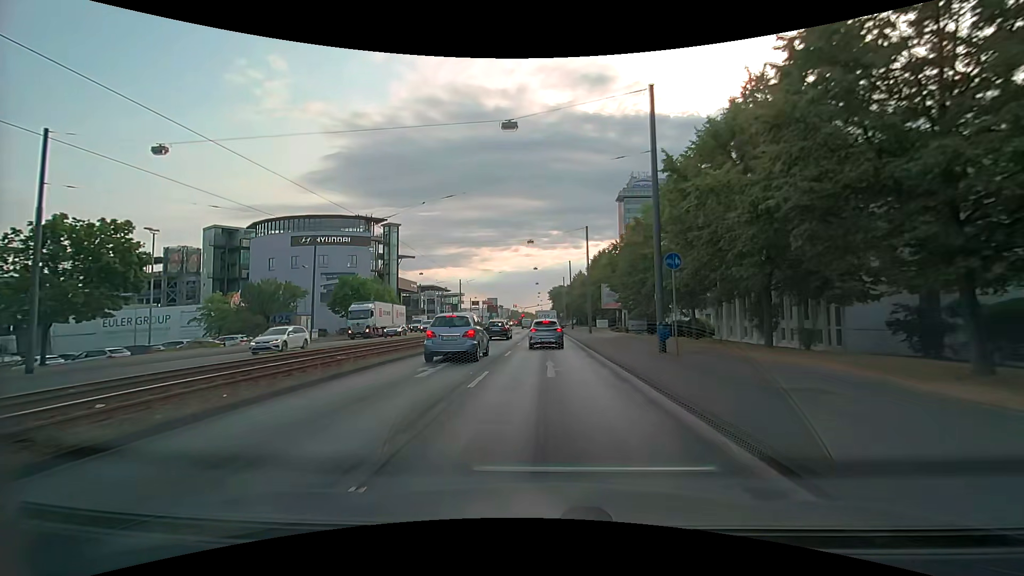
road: primary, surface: asphalt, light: Day
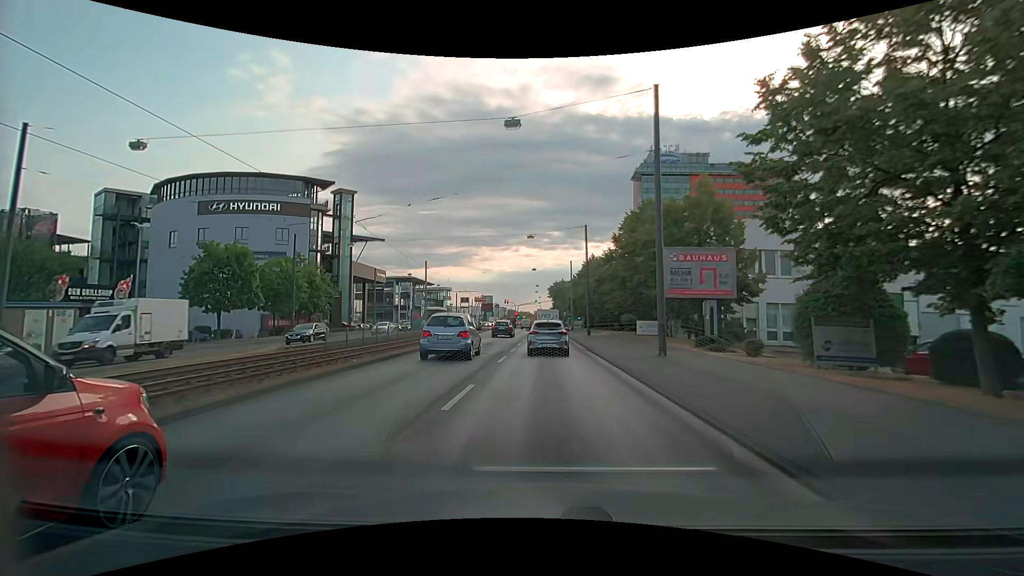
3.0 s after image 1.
(+0.4, +29.6) m; +1°
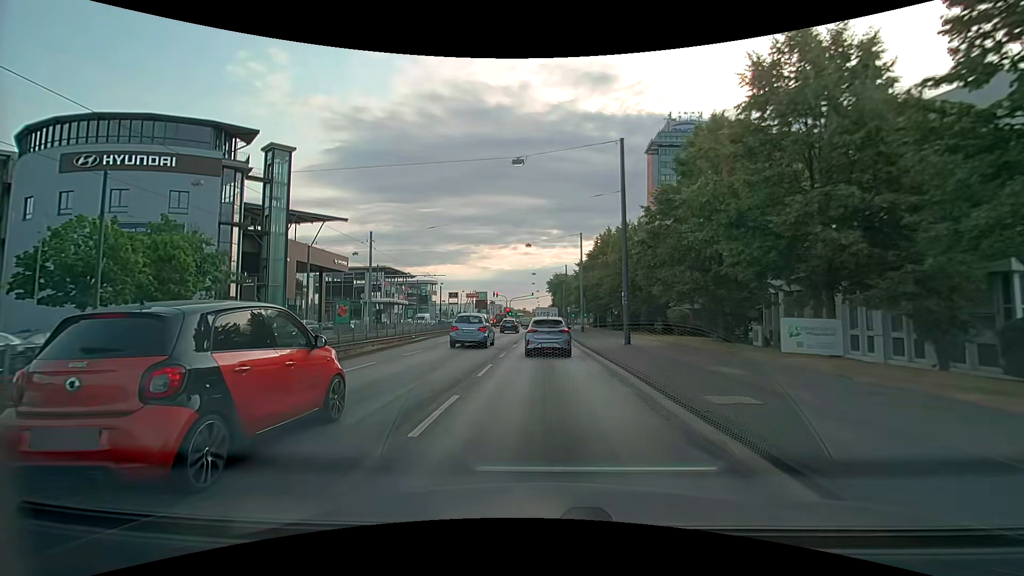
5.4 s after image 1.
(-0.1, +22.8) m; 0°
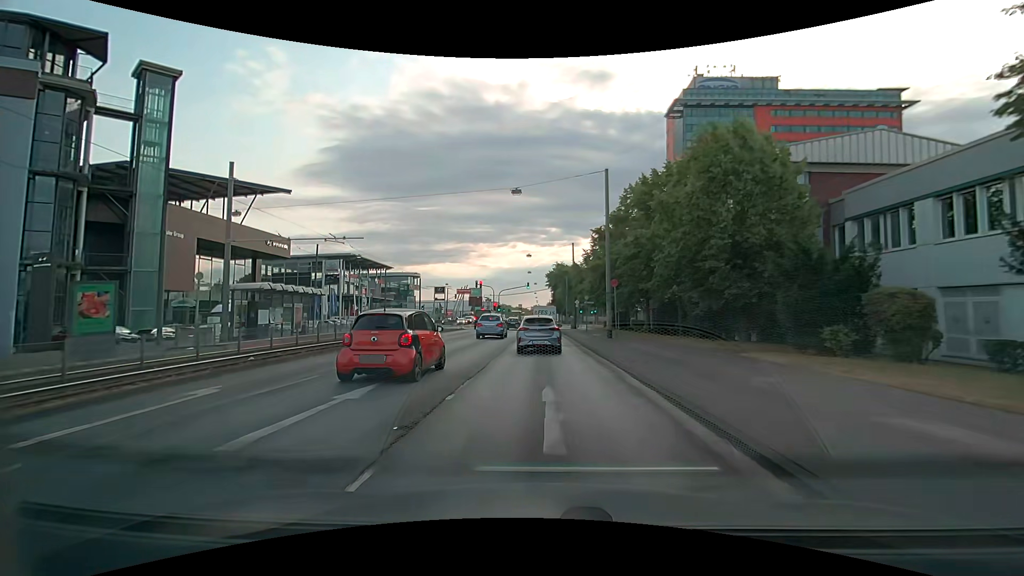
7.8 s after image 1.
(-0.1, +22.6) m; 0°
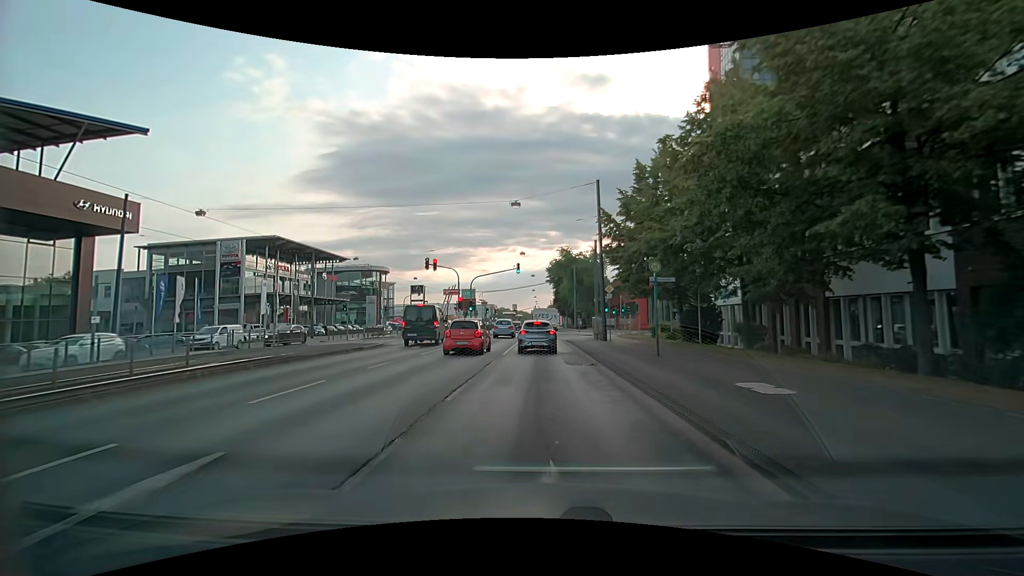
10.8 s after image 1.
(-0.1, +29.5) m; 0°
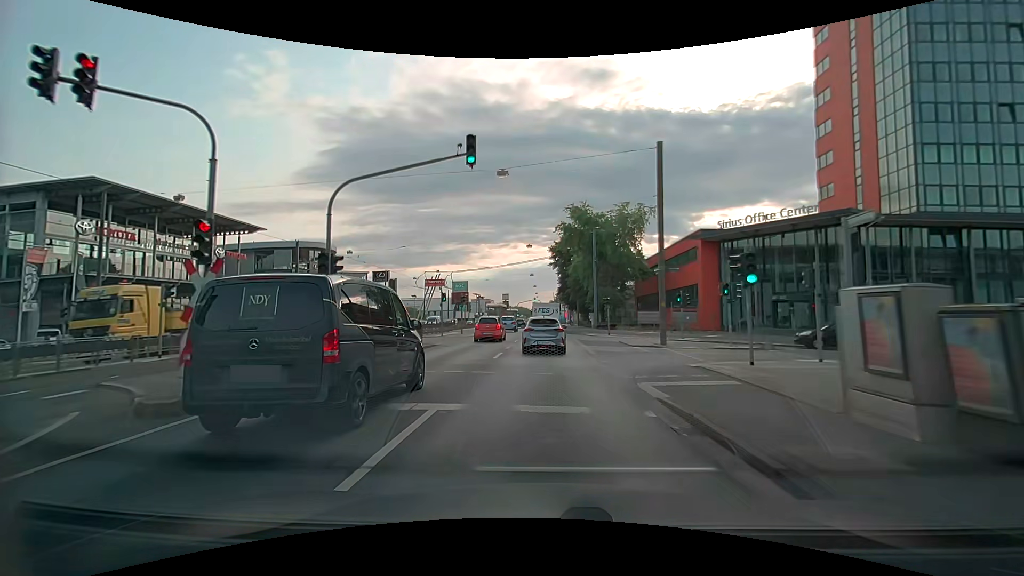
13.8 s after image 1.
(-0.1, +31.2) m; 0°
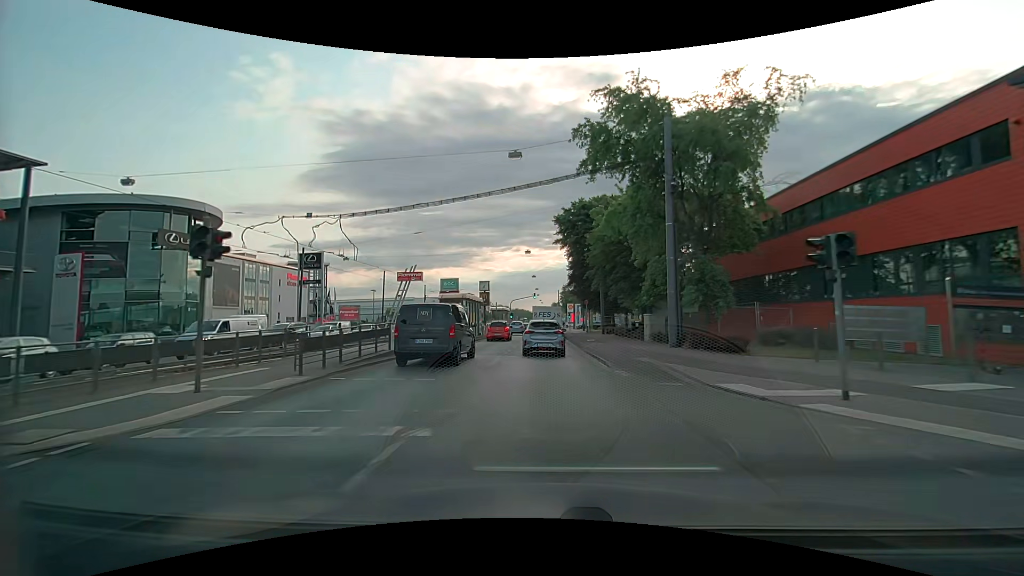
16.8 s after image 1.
(-0.1, +32.1) m; 0°
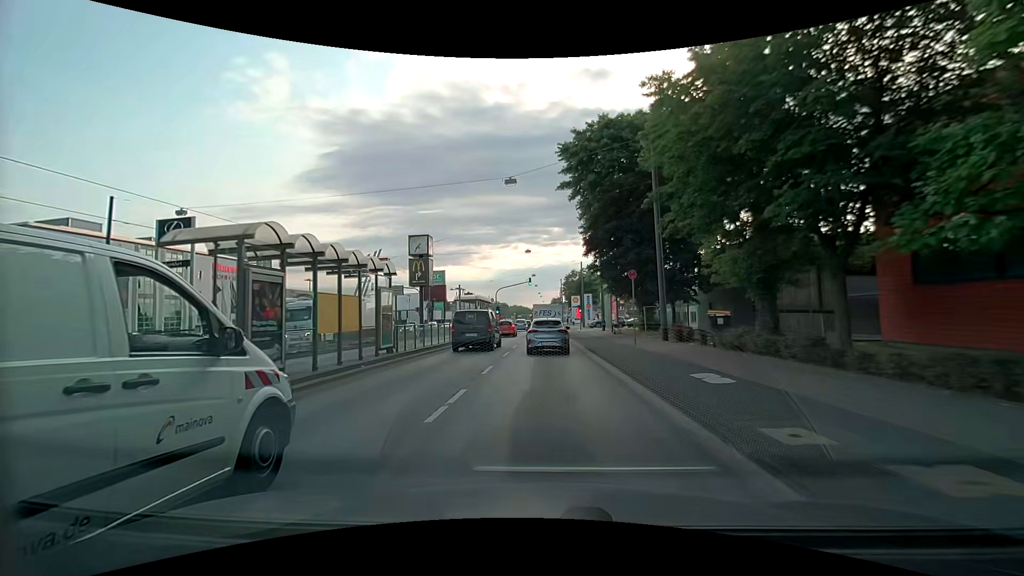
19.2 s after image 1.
(-0.2, +26.2) m; -1°
(0, +10) (0, +20) (0, +30) (0, +40) (0, +50) (0, +60) (0, +70) (0, +80) (+1, +90) (+1, +100) m
